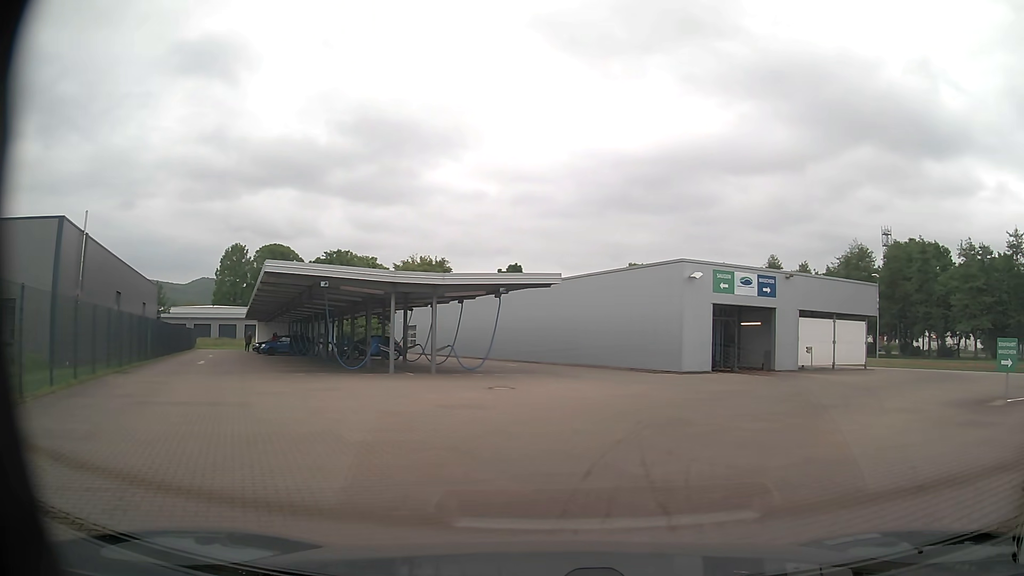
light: Day
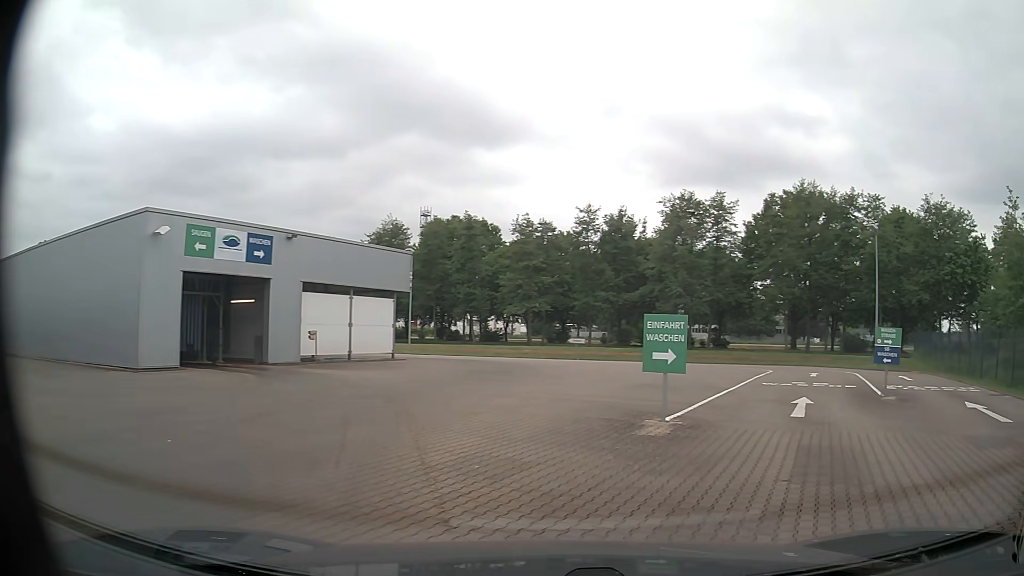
(+2.6, +8.2) m; +39°
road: service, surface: paving_stones
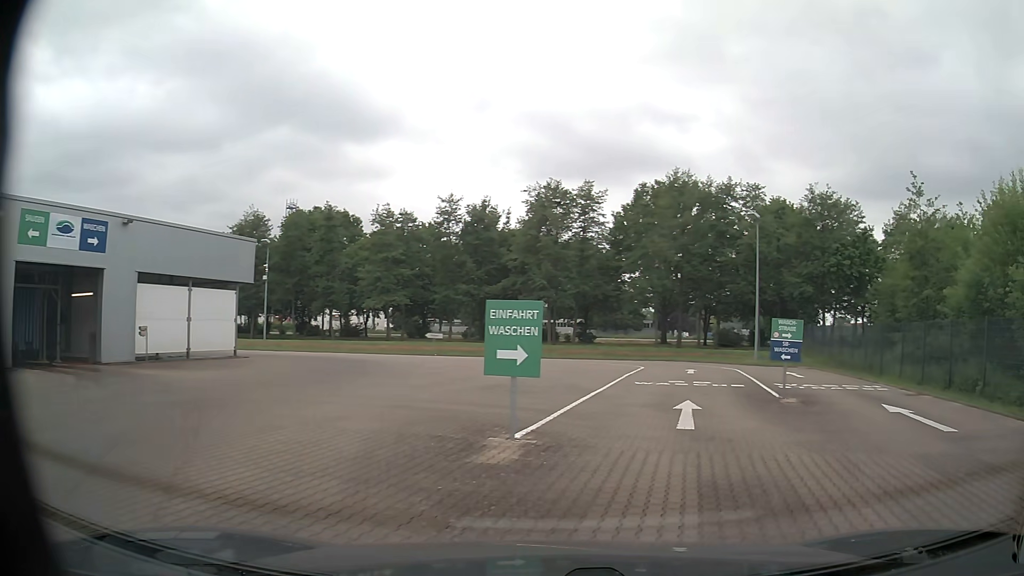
(+0.2, +2.5) m; +10°
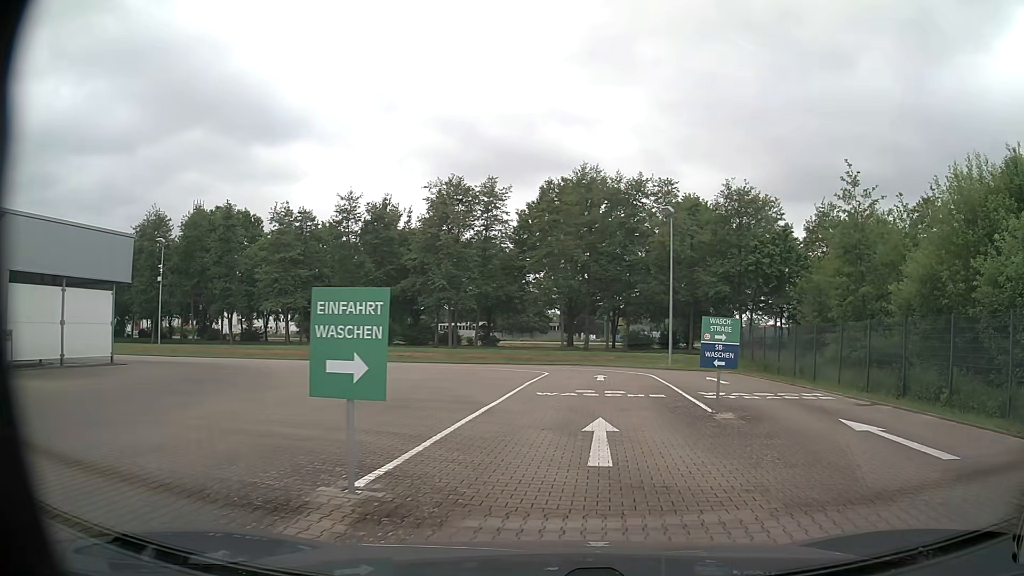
(+0.2, +2.6) m; +9°
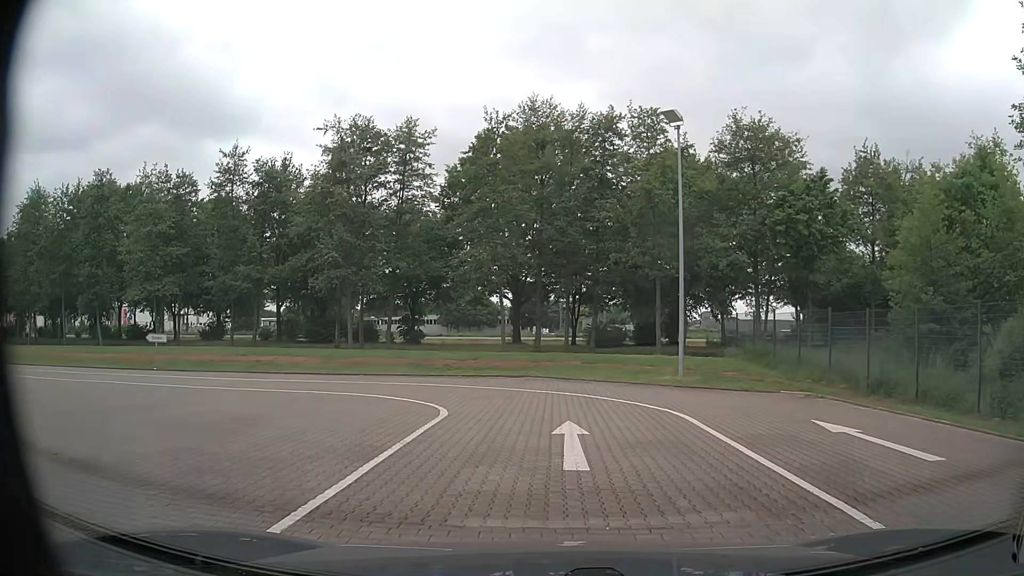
(+0.9, +15.3) m; +4°
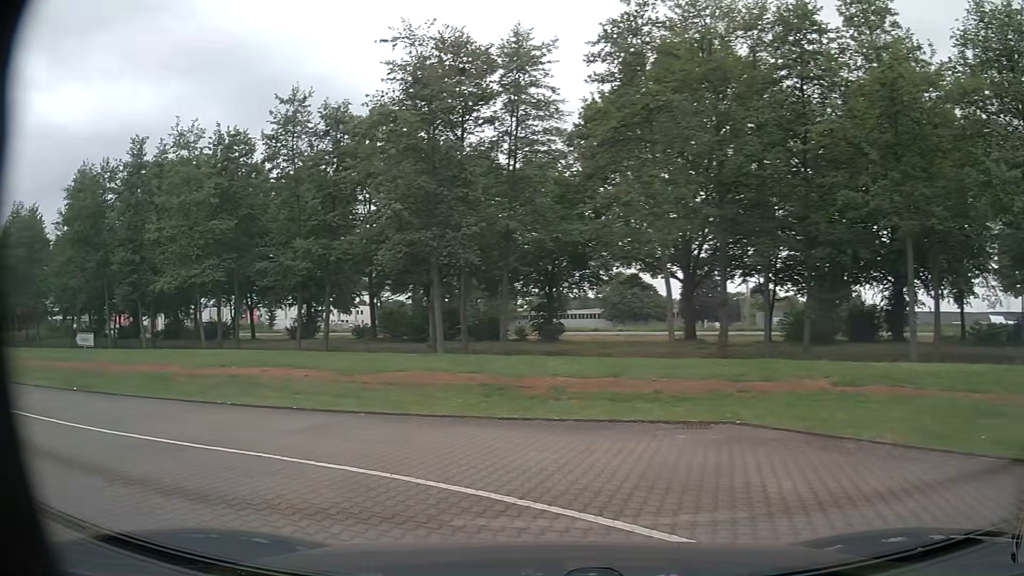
(-0.3, +13.4) m; -14°
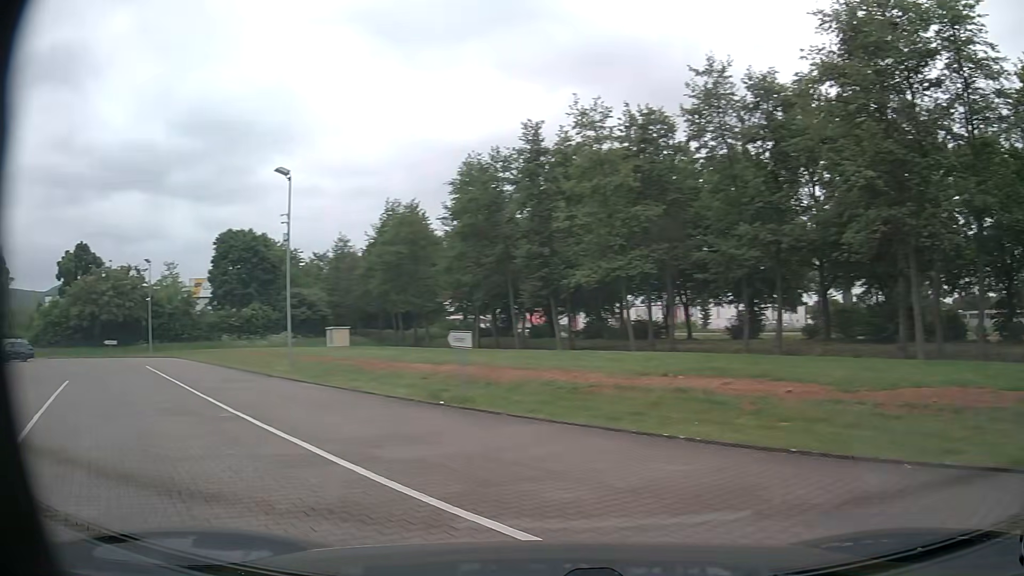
(-1.3, +4.6) m; -35°
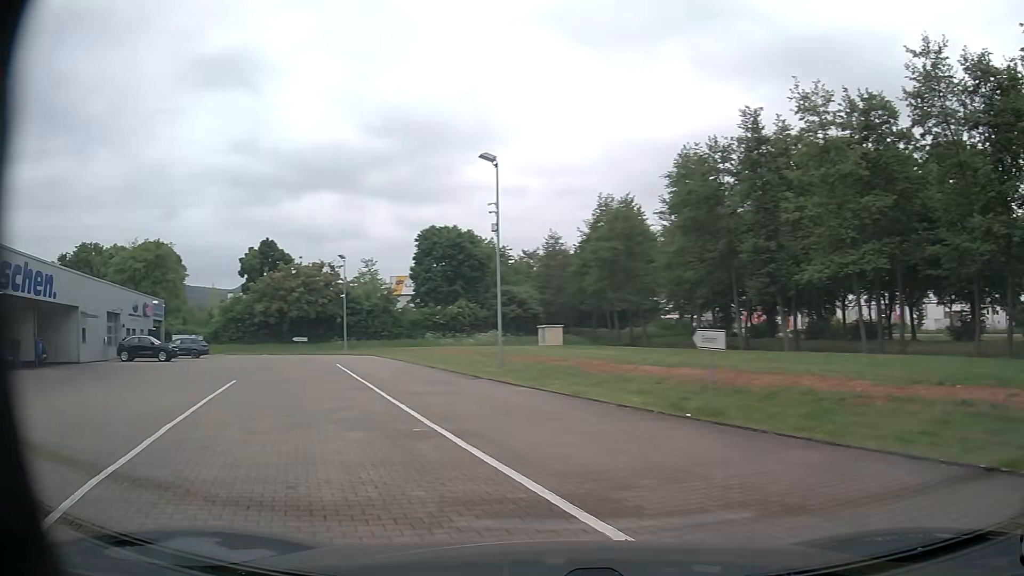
(-0.4, +2.3) m; -19°
